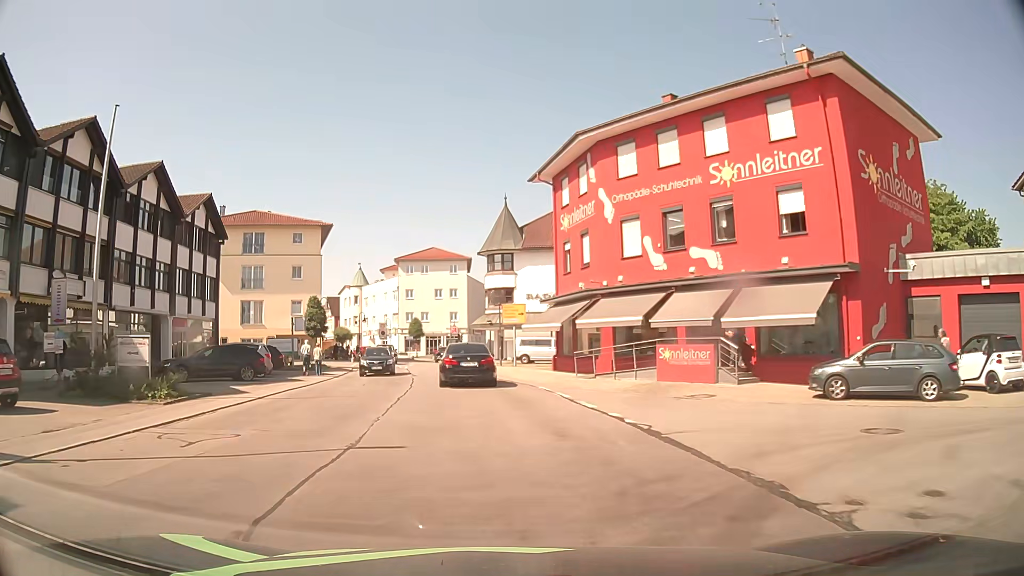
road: unclassified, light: Day
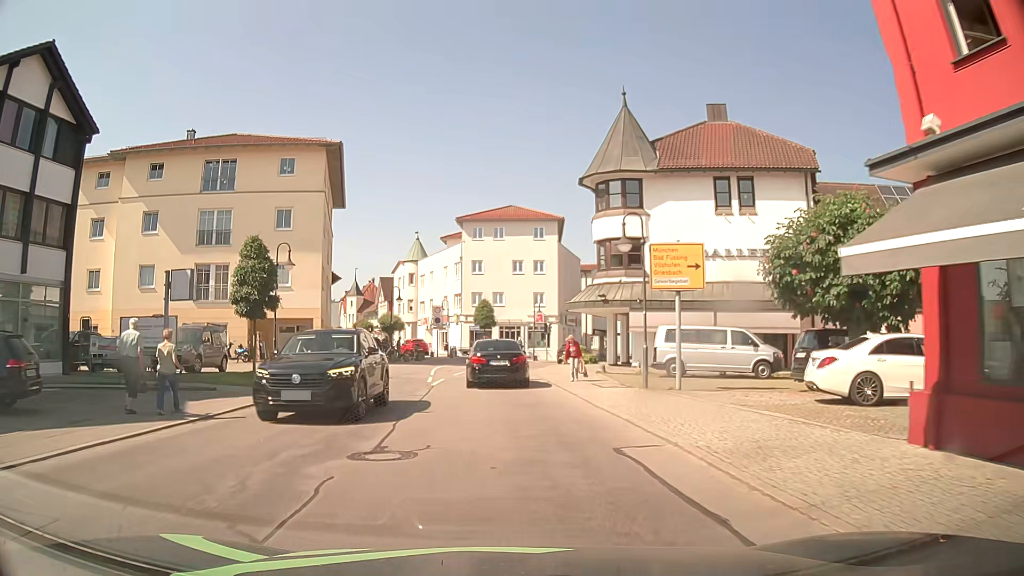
(-1.5, +24.5) m; -8°
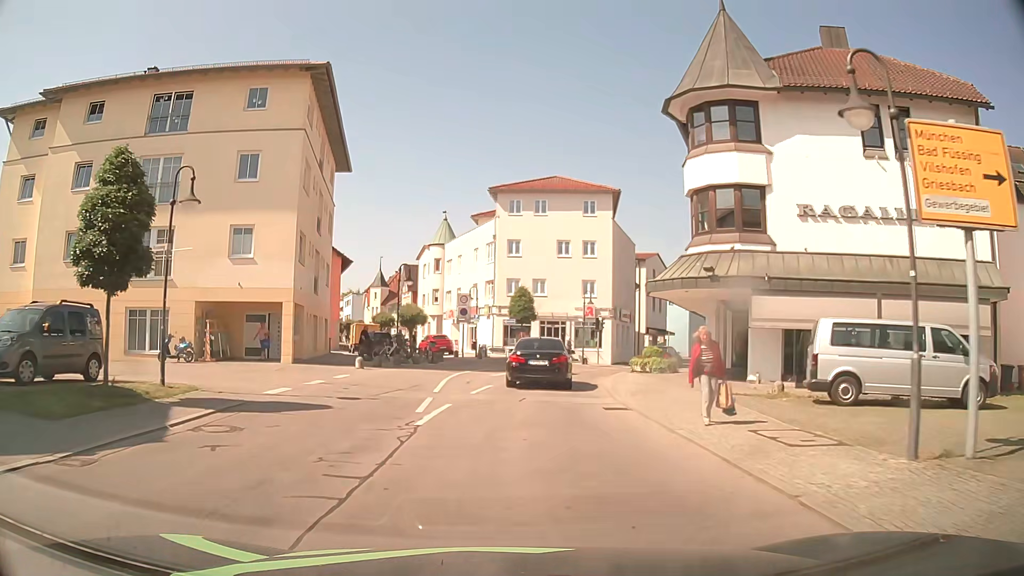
(-0.2, +11.2) m; -2°
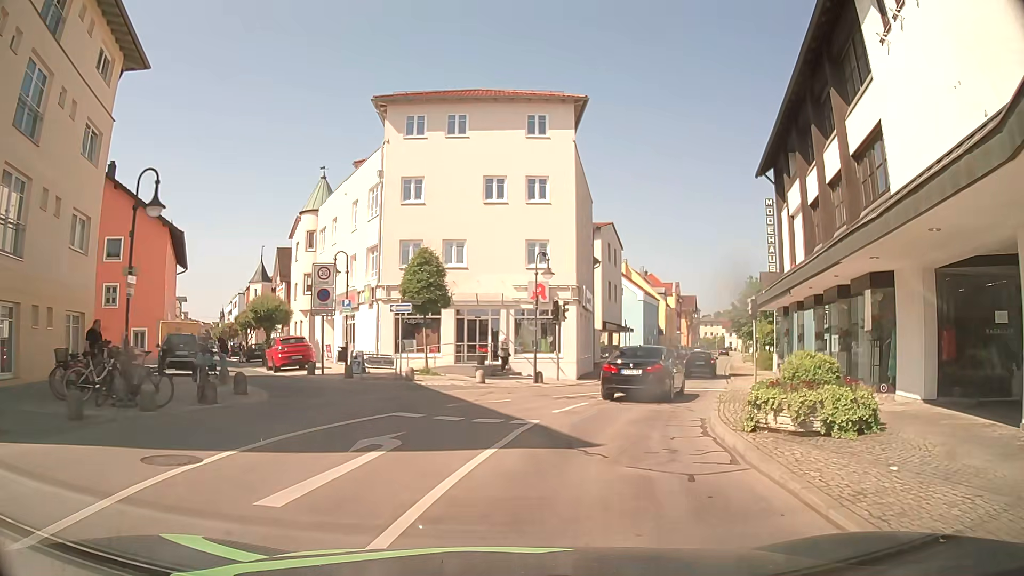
(+0.2, +20.1) m; +5°
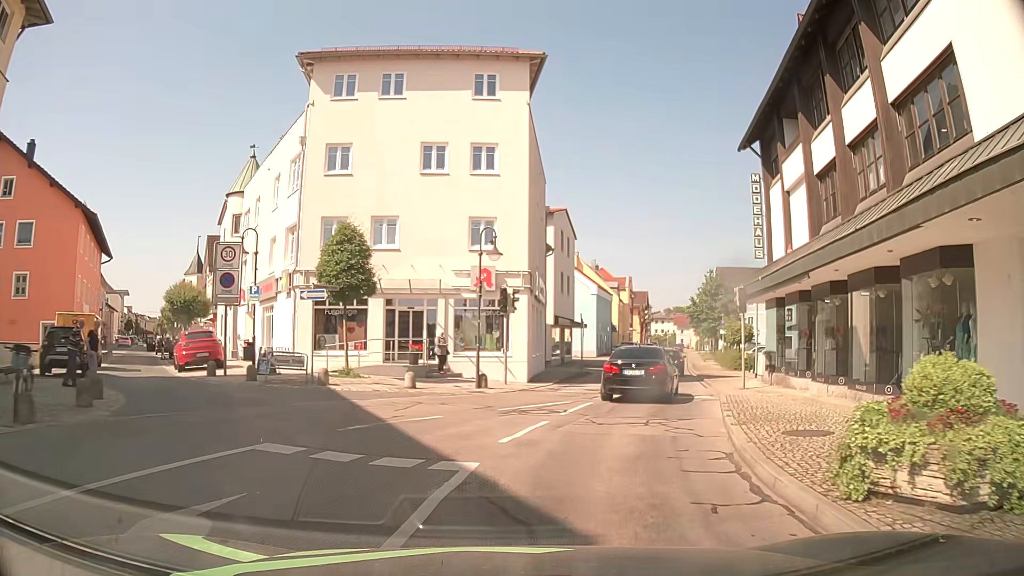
(+0.2, +4.6) m; +5°
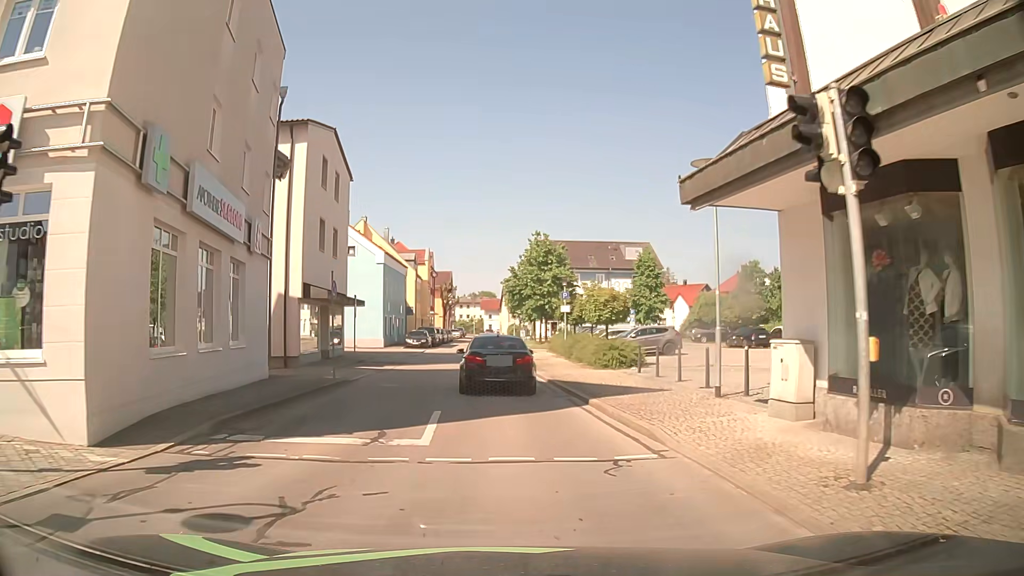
(+3.0, +17.5) m; +16°
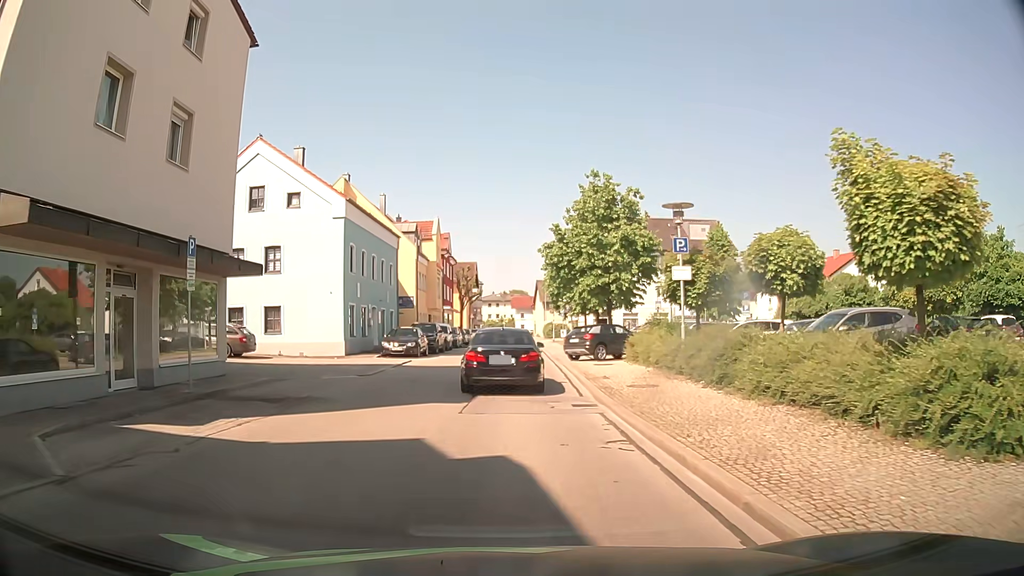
(-0.2, +20.7) m; -4°
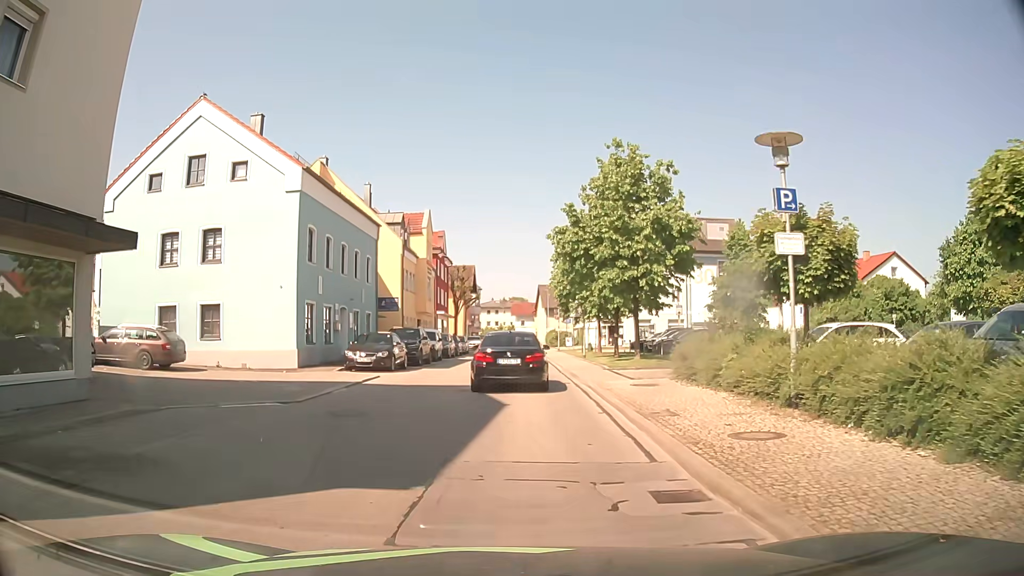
(+0.2, +7.2) m; +2°
(0, +10) (0, +20) (0, +30) (+1, +40) (+1, +50) (+1, +60) (+1, +70) (+1, +80) (+2, +90) (+2, +100) m
